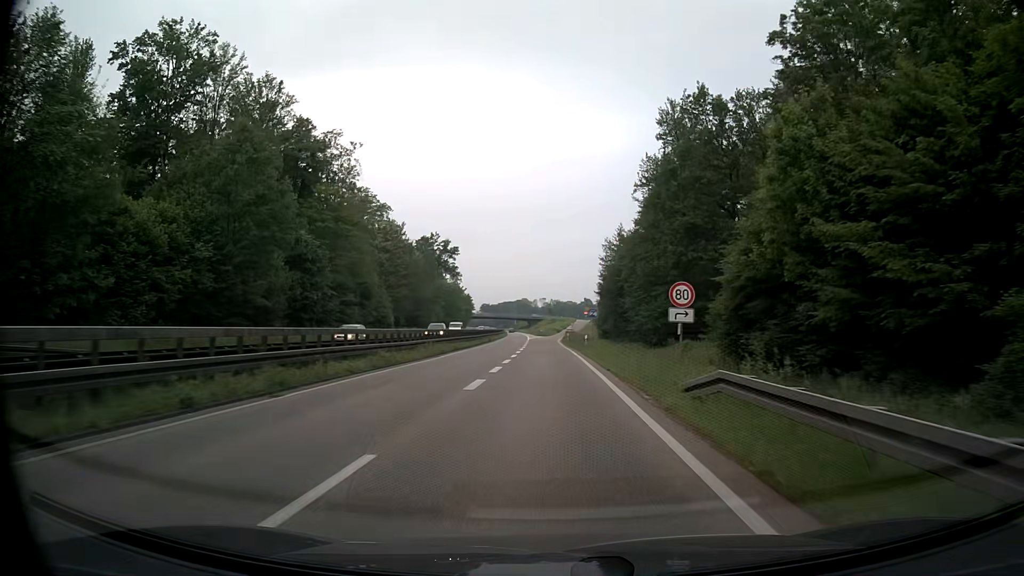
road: trunk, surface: asphalt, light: Day
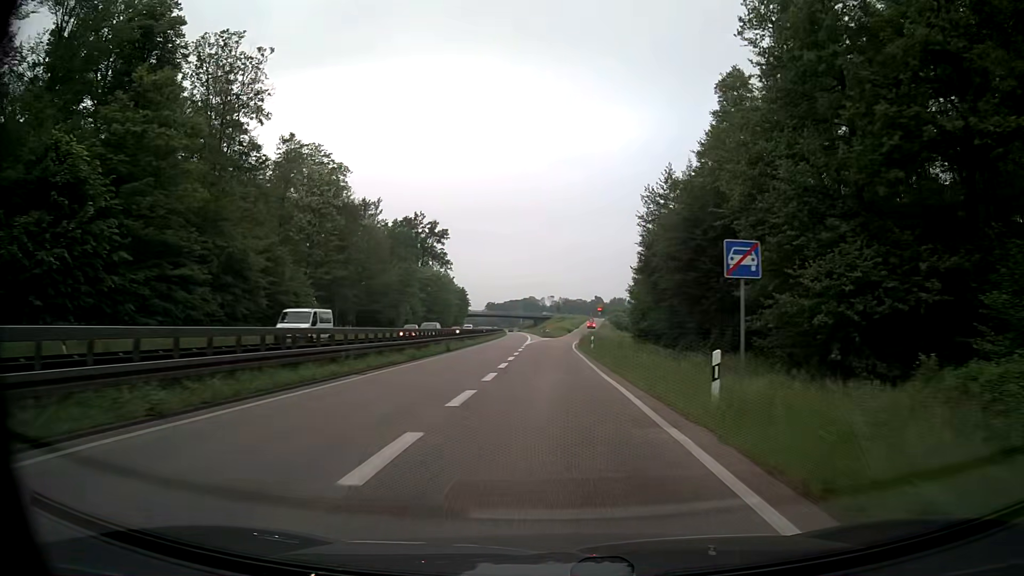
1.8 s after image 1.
(0.0, +33.5) m; 0°
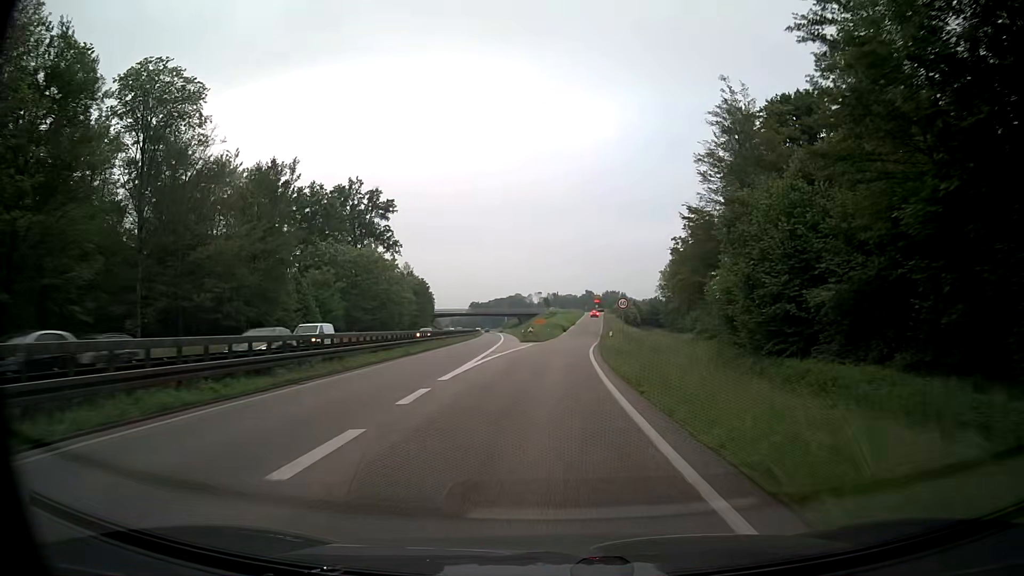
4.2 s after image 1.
(+0.4, +41.9) m; +2°
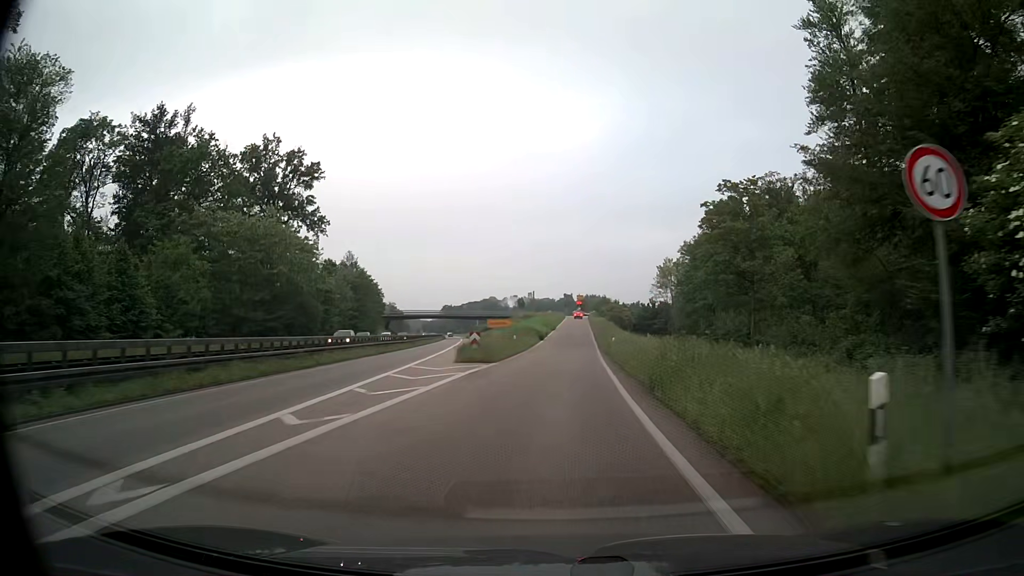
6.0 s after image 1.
(+0.2, +29.4) m; +2°
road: trunk_link
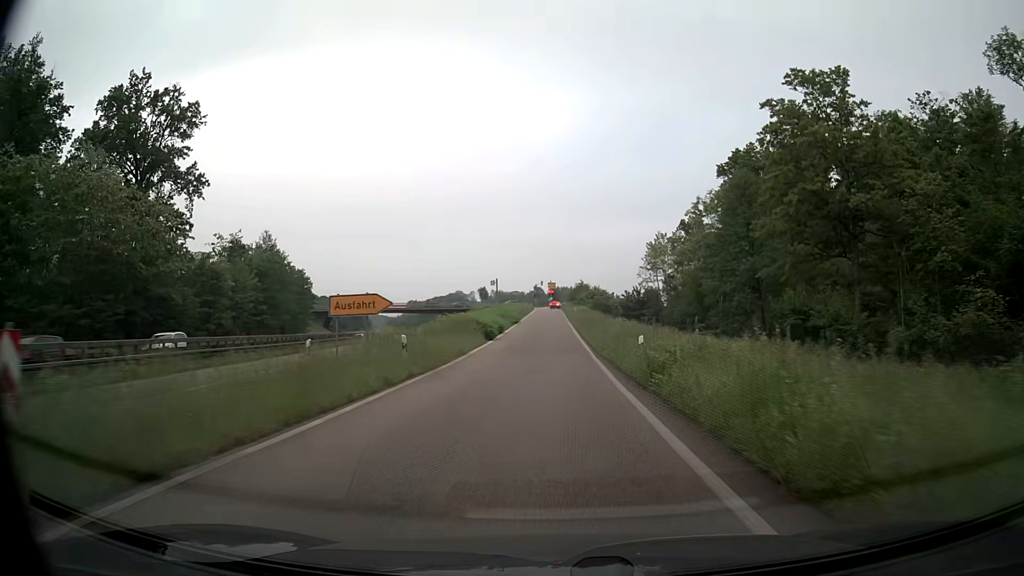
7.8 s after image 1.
(+0.6, +26.5) m; +2°
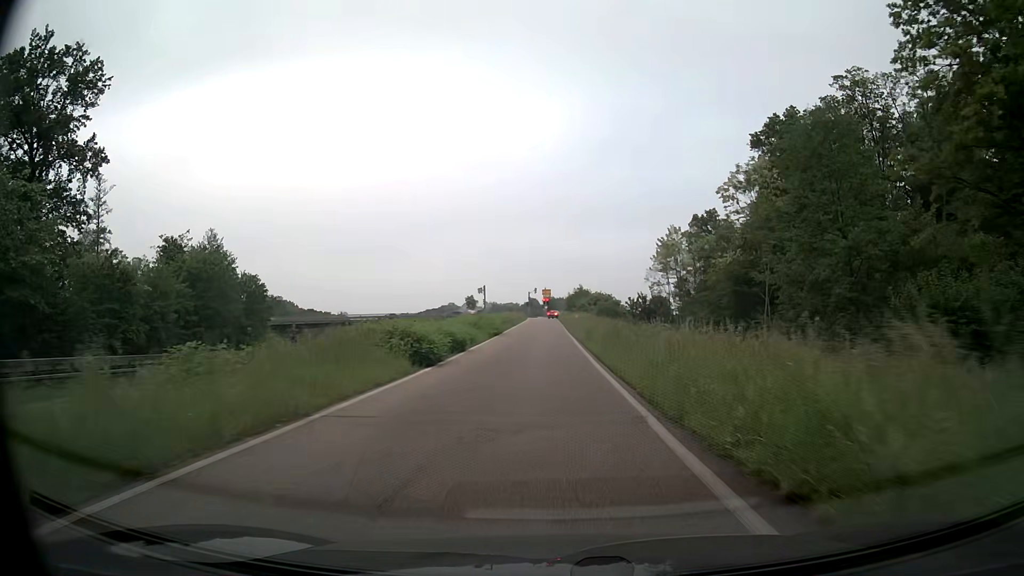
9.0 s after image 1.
(+0.3, +17.0) m; +1°
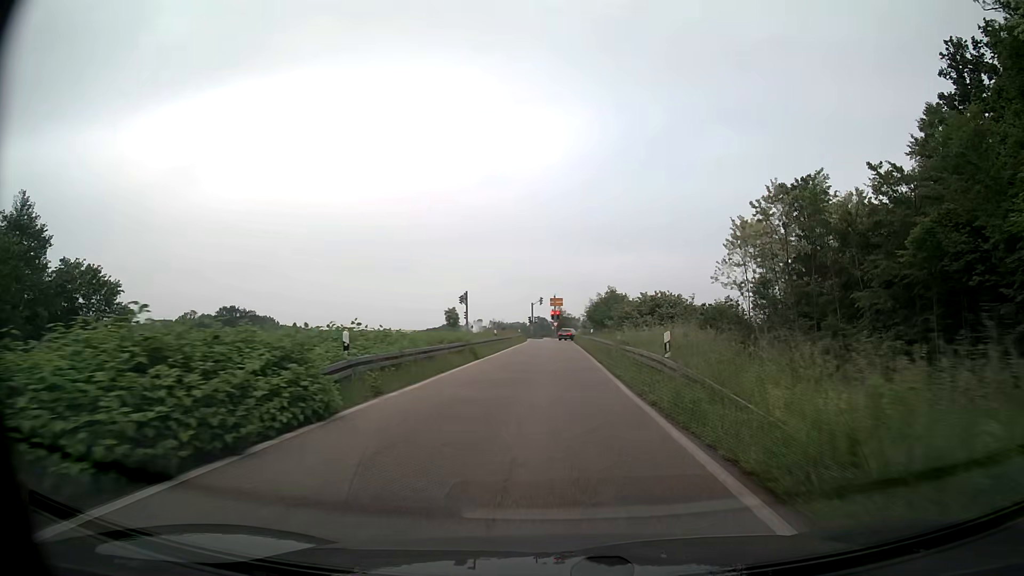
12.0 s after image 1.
(-0.2, +40.5) m; -1°
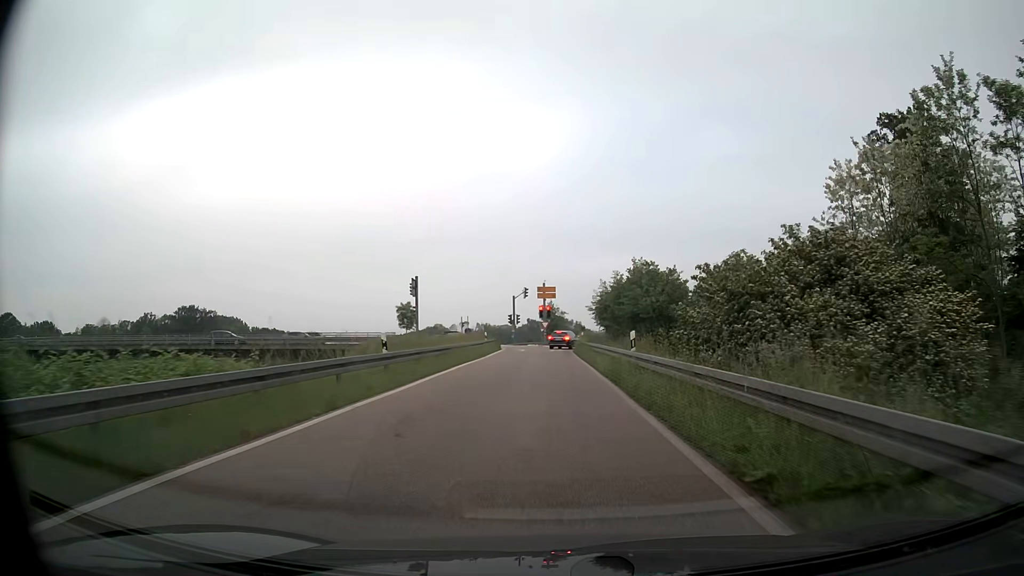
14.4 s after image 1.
(+0.3, +27.9) m; +1°
(0, +10) (0, +20) (0, +30) (0, +40) (0, +50) (+2, +60) (+8, +68) (+17, +72) (+27, +75) (+36, +78) m
